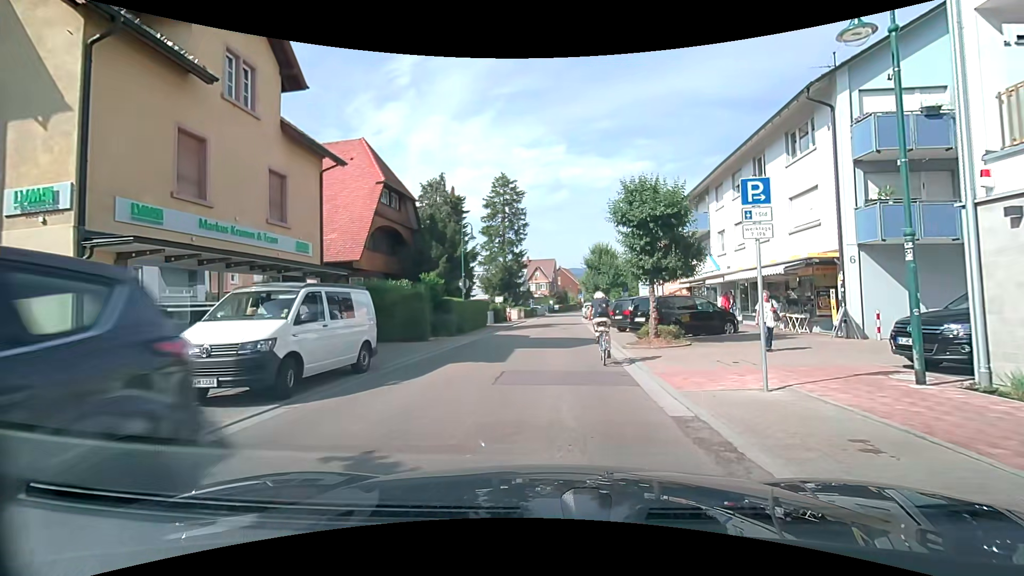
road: tertiary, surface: asphalt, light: Day
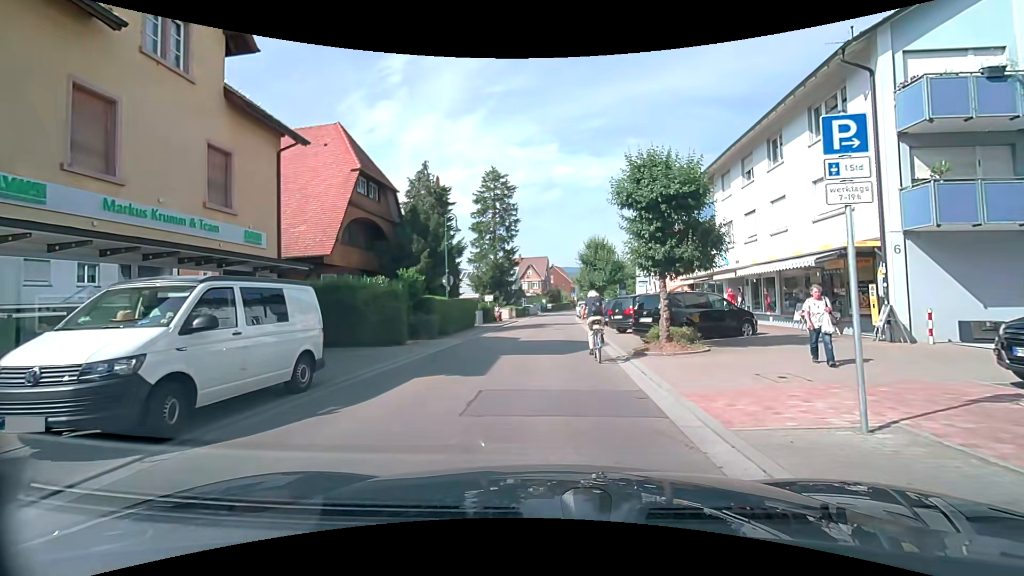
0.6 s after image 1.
(0.0, +2.5) m; +1°
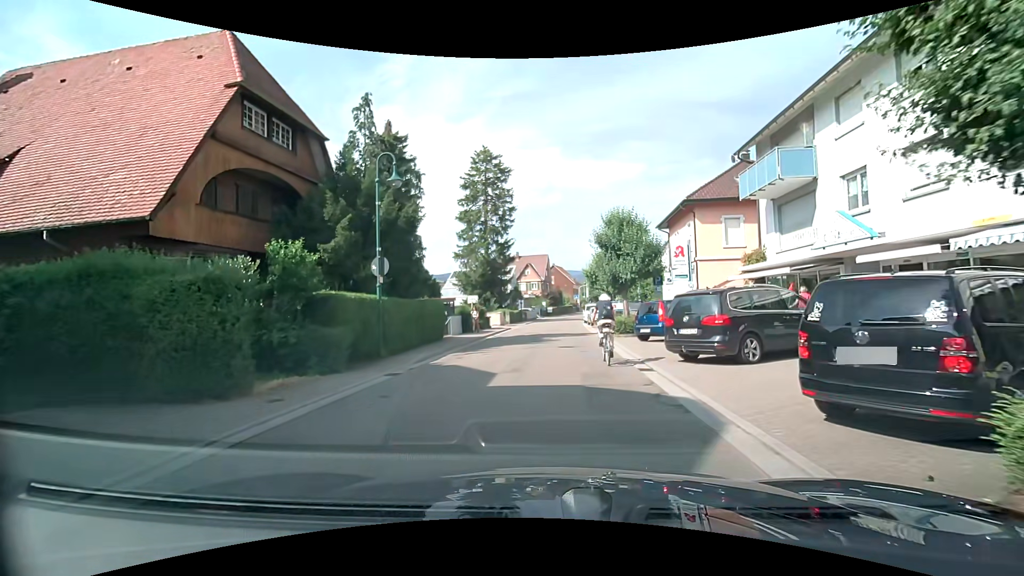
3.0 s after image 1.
(0.0, +10.6) m; 0°
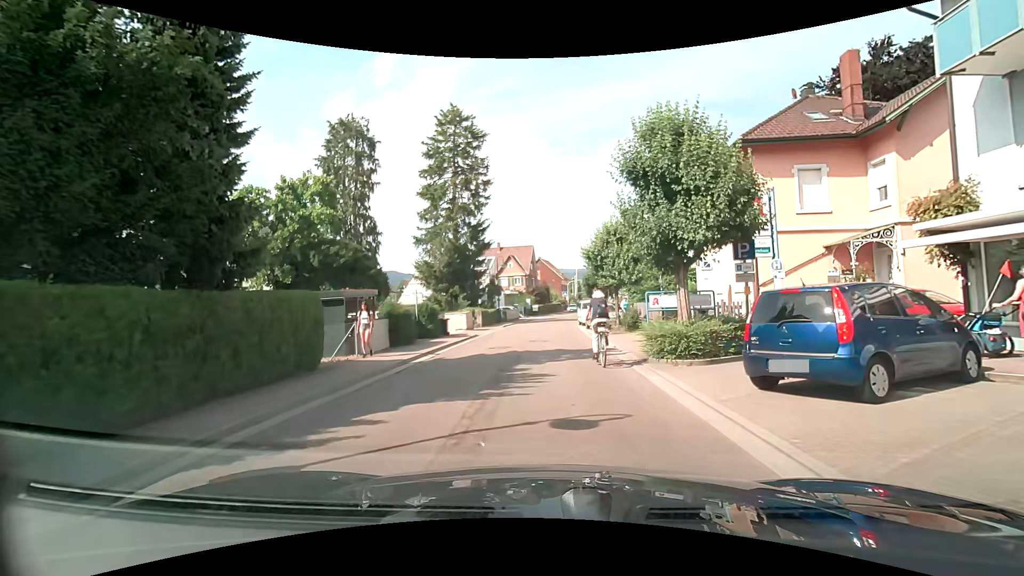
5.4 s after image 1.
(+0.3, +11.8) m; +3°
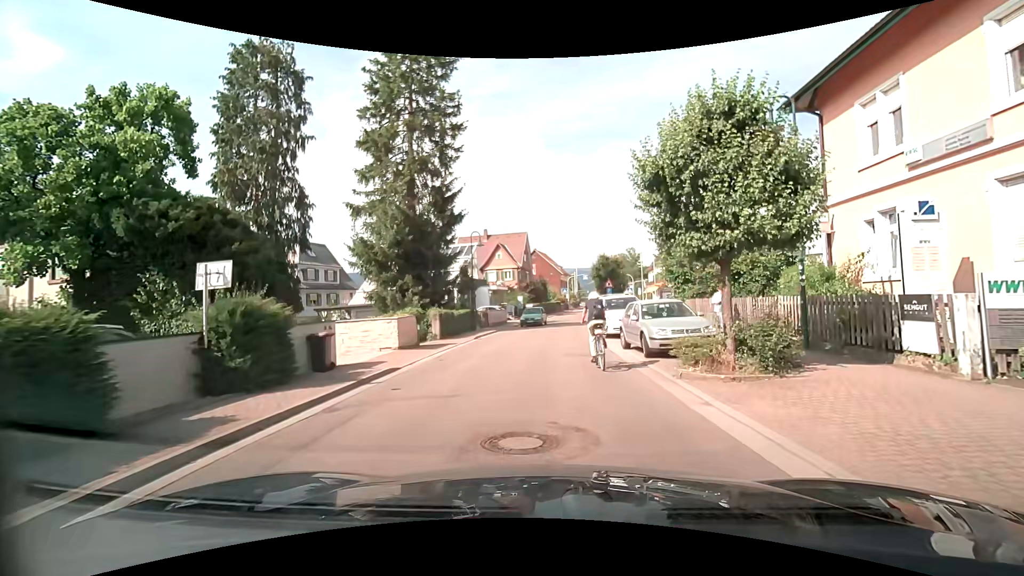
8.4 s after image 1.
(-0.3, +14.6) m; -2°
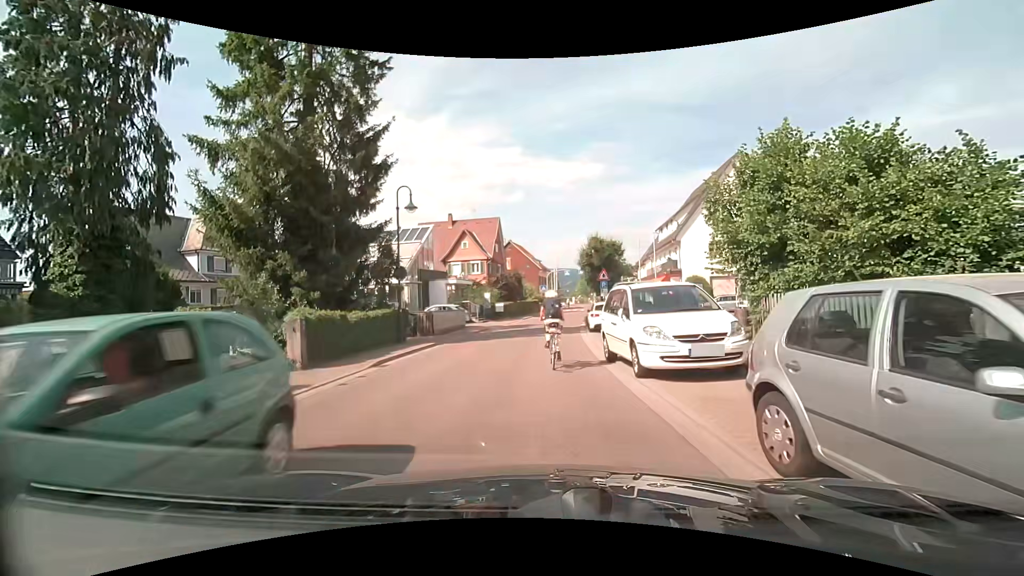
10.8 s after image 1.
(+0.5, +11.5) m; +2°
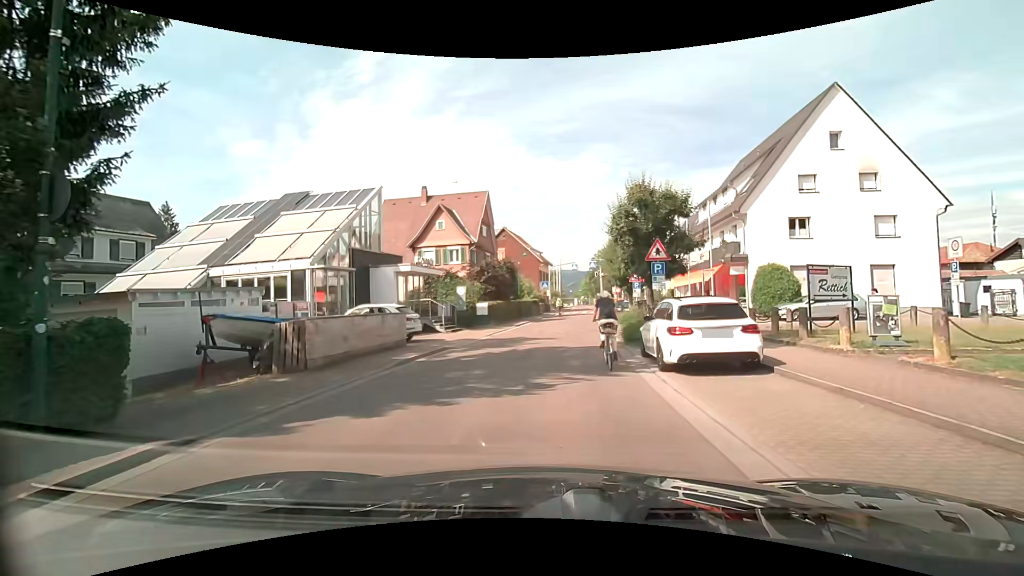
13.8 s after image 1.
(+0.2, +14.2) m; 0°
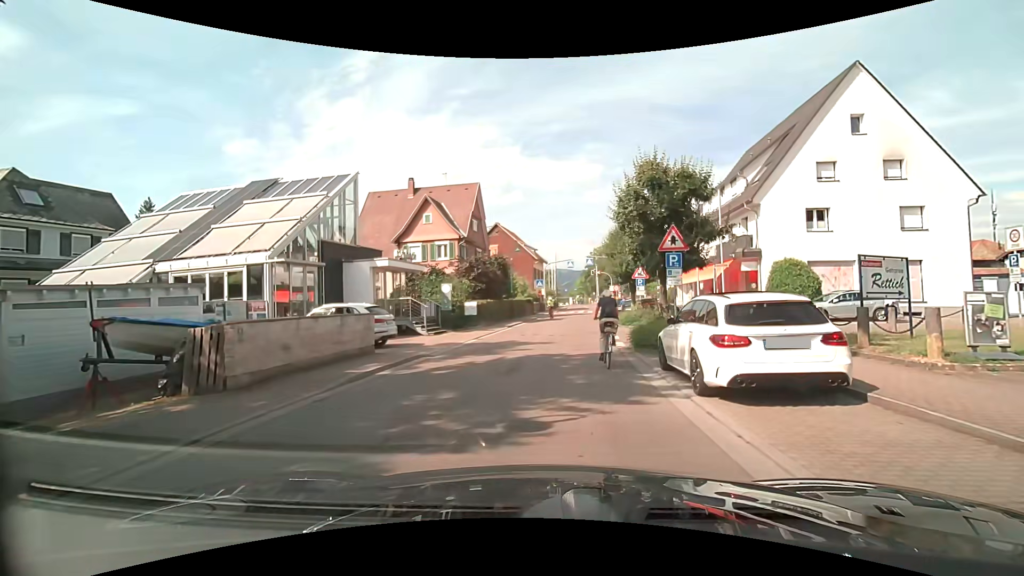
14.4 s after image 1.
(+0.1, +2.8) m; +1°
(0, +10) (+1, +20) (+2, +30) (+3, +40) (+4, +50) (+6, +60) (+7, +70) (+8, +79) (+9, +89) (+10, +99) m
